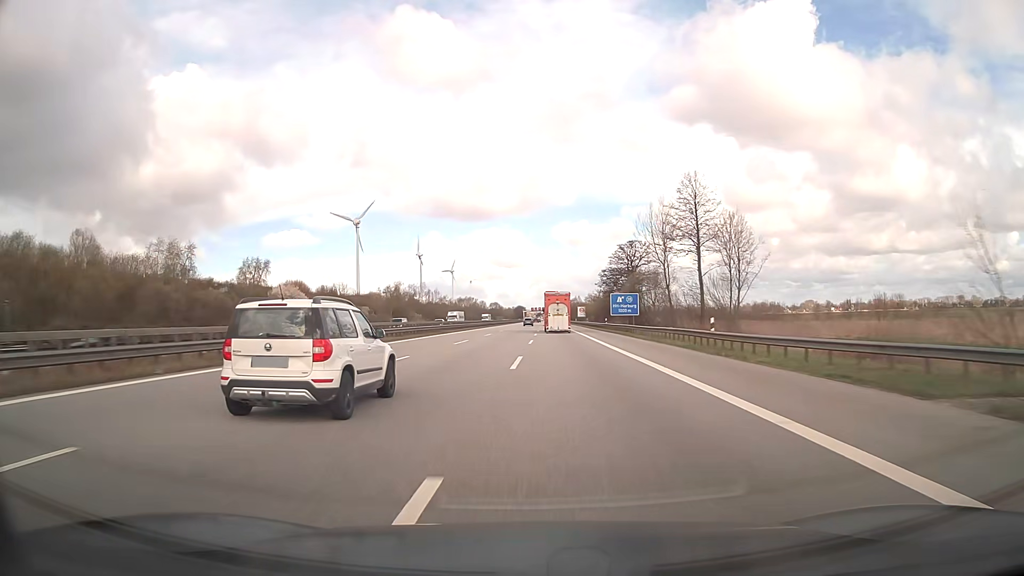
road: motorway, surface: asphalt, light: Day
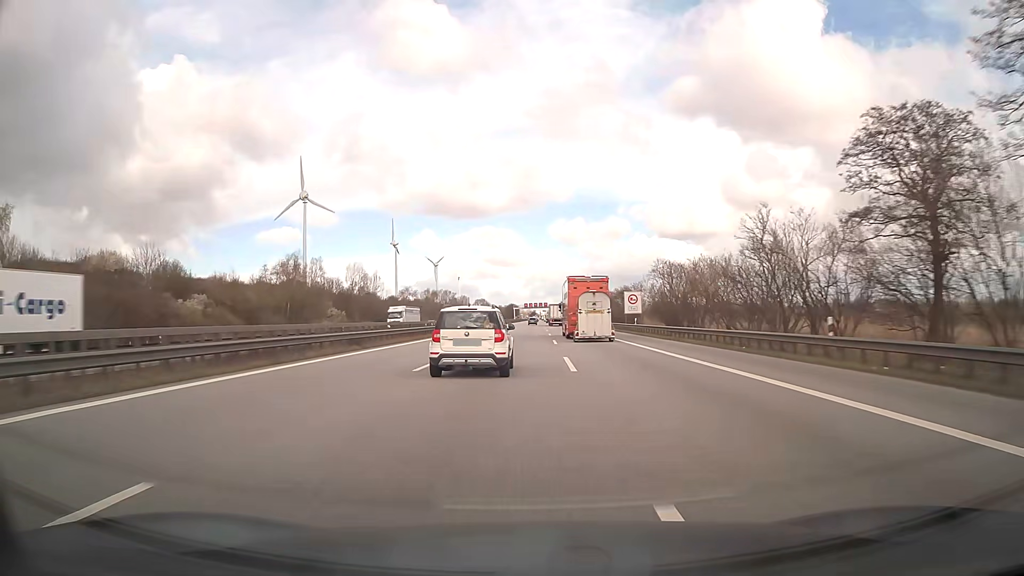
(+0.1, +93.0) m; 0°
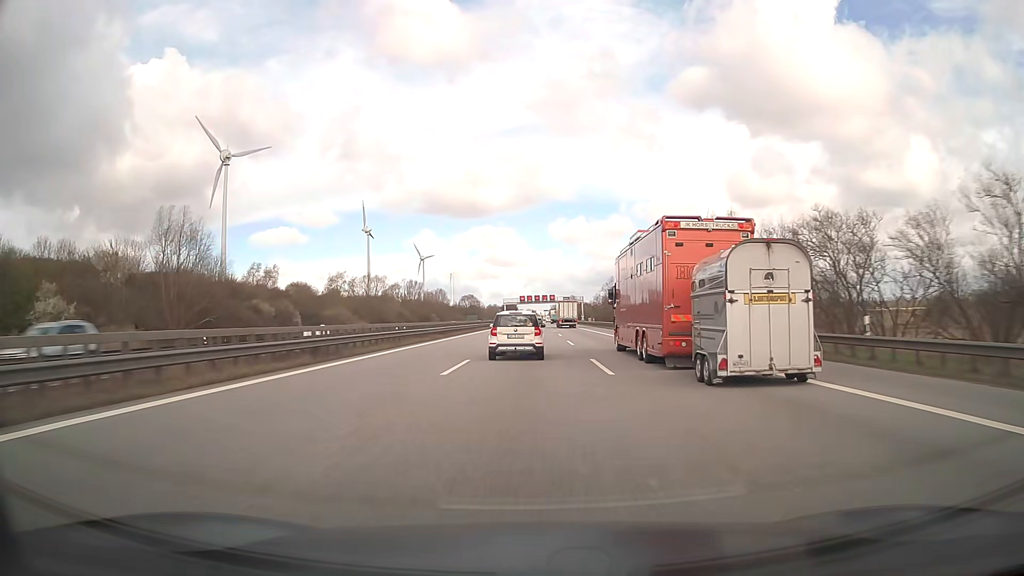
(+0.4, +92.9) m; 0°
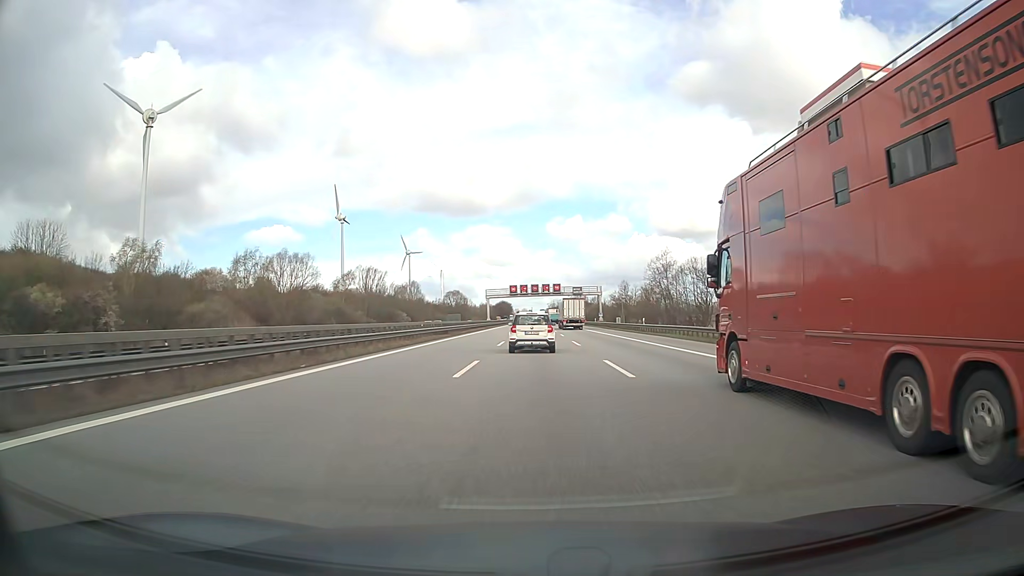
(+0.1, +56.1) m; 0°
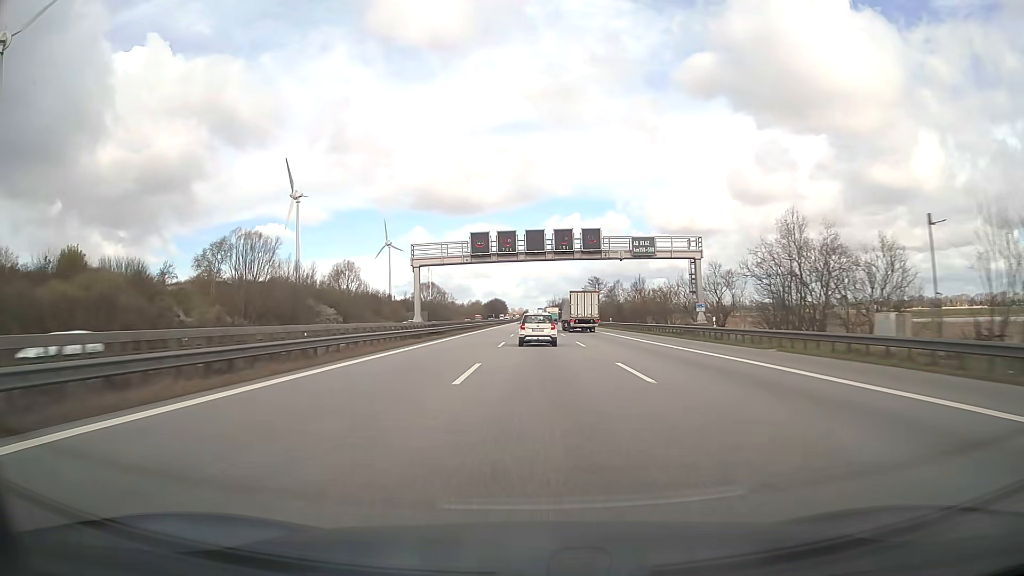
(+0.1, +75.4) m; 0°
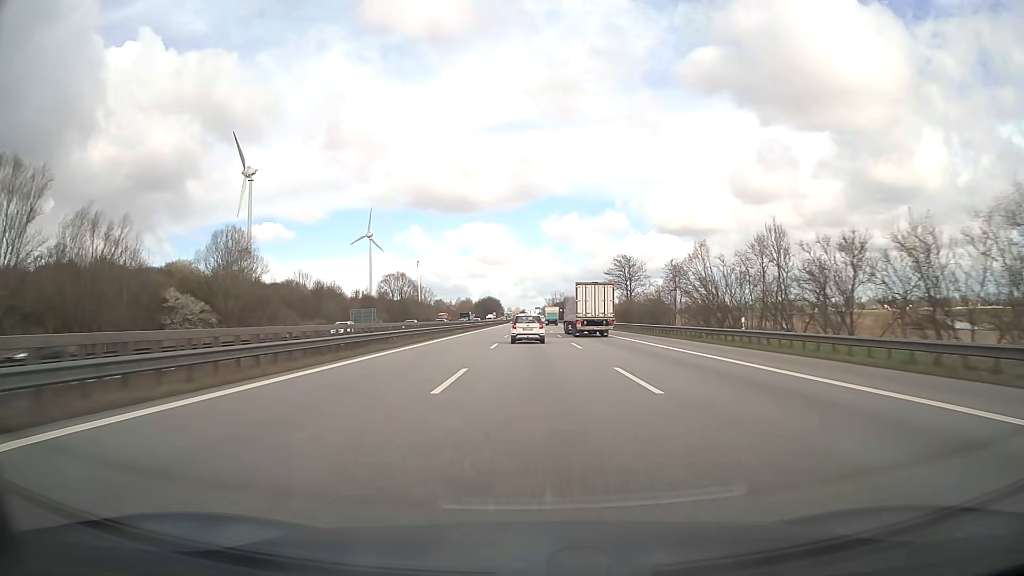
(+0.1, +56.9) m; 0°
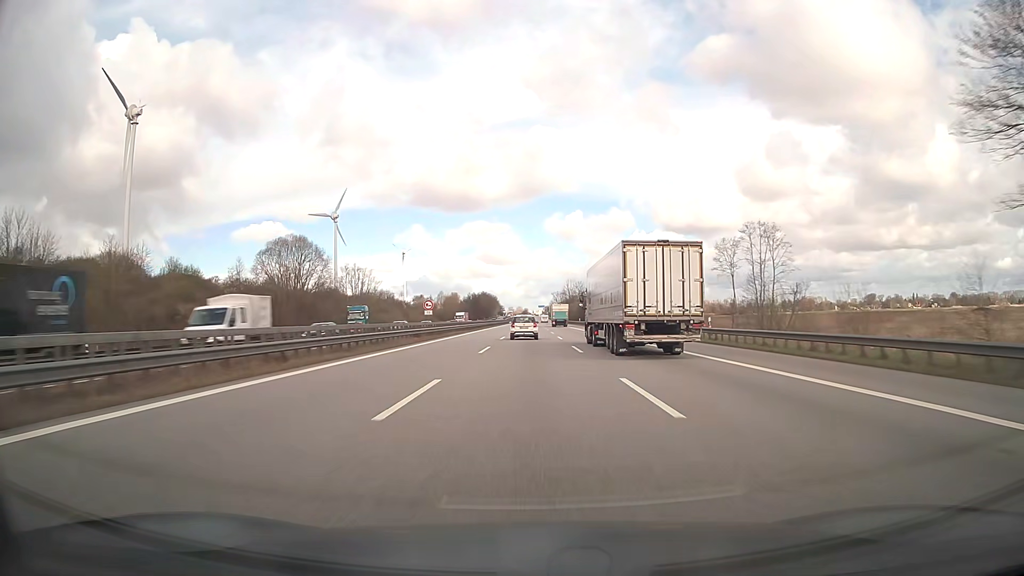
(-0.2, +95.1) m; 0°
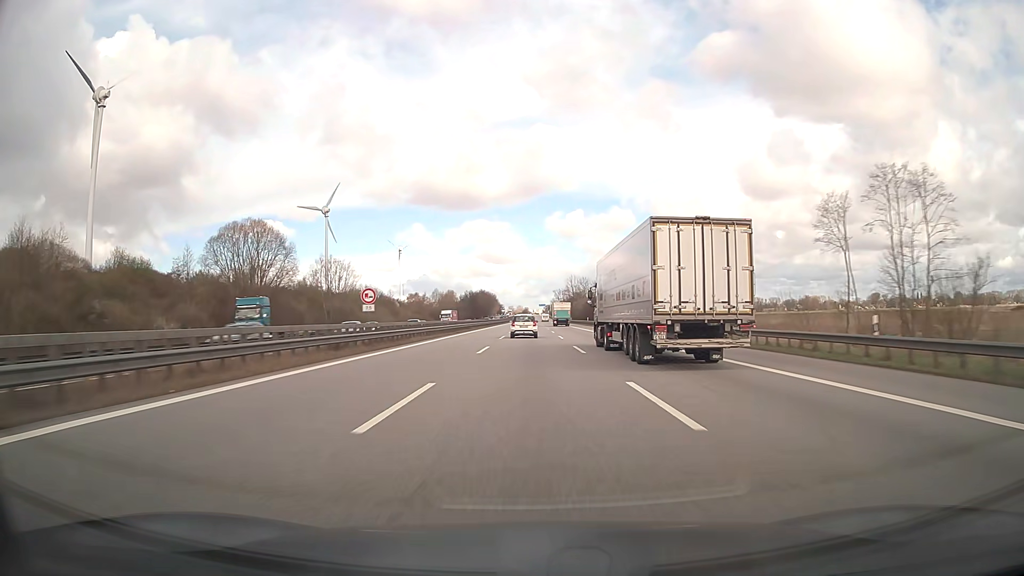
(0.0, +19.0) m; 0°
(0, +10) (0, +20) (0, +30) (0, +40) (0, +50) (0, +60) (0, +70) (0, +80) (0, +90) (0, +100) m
